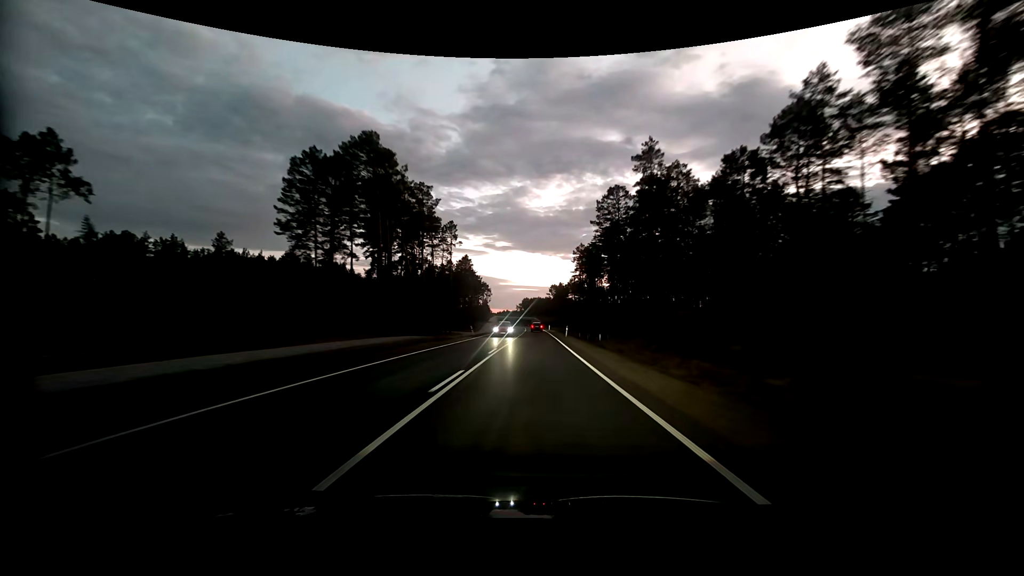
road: primary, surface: asphalt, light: Dusk
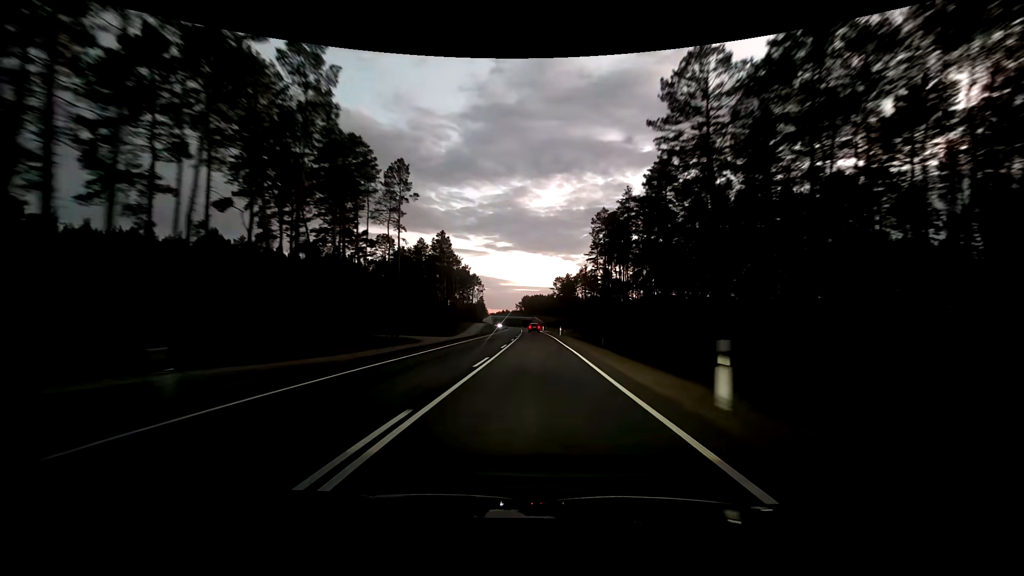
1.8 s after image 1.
(0.0, +42.4) m; 0°
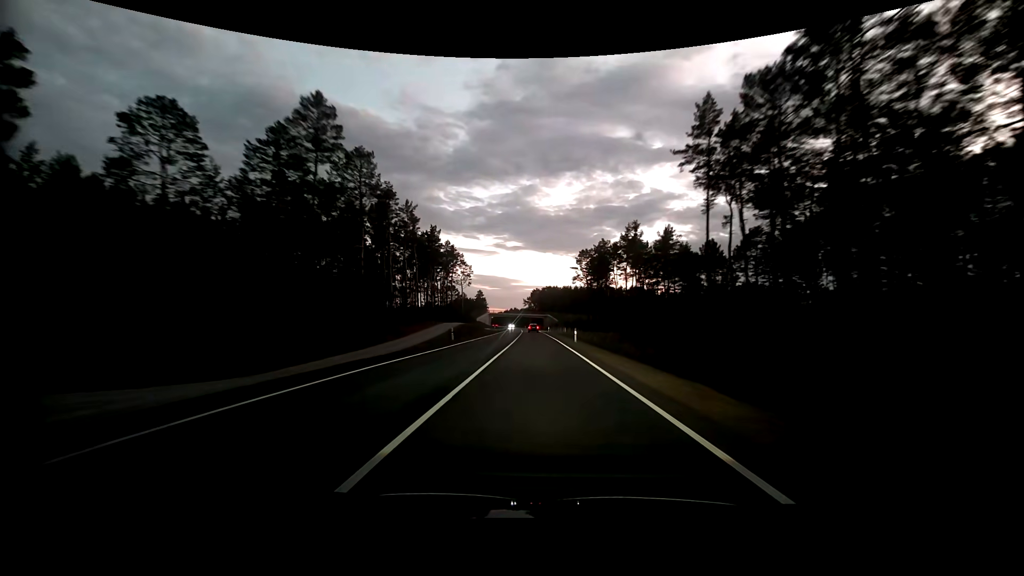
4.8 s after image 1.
(-0.6, +71.0) m; -1°
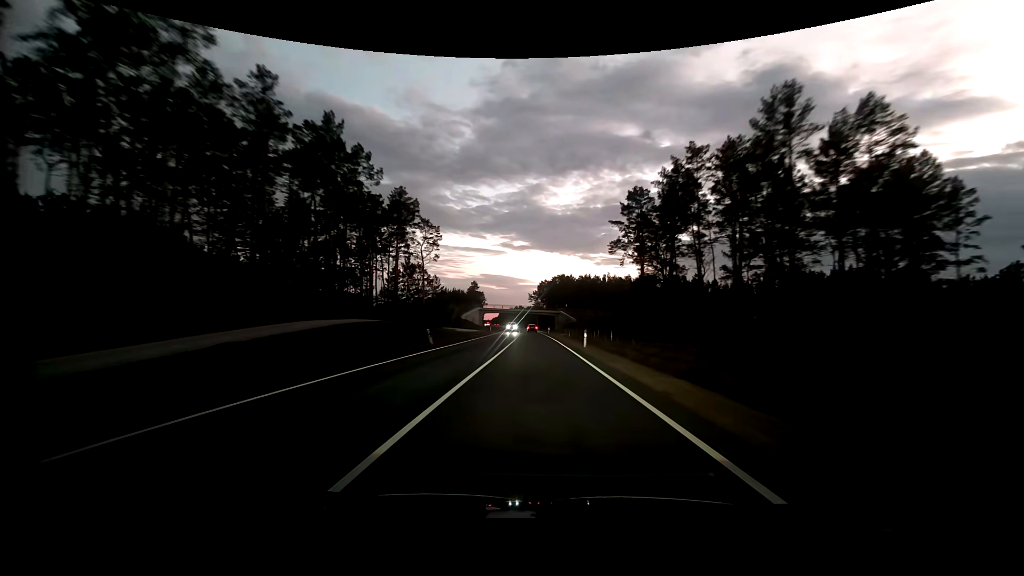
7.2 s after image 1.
(-0.6, +57.4) m; -1°
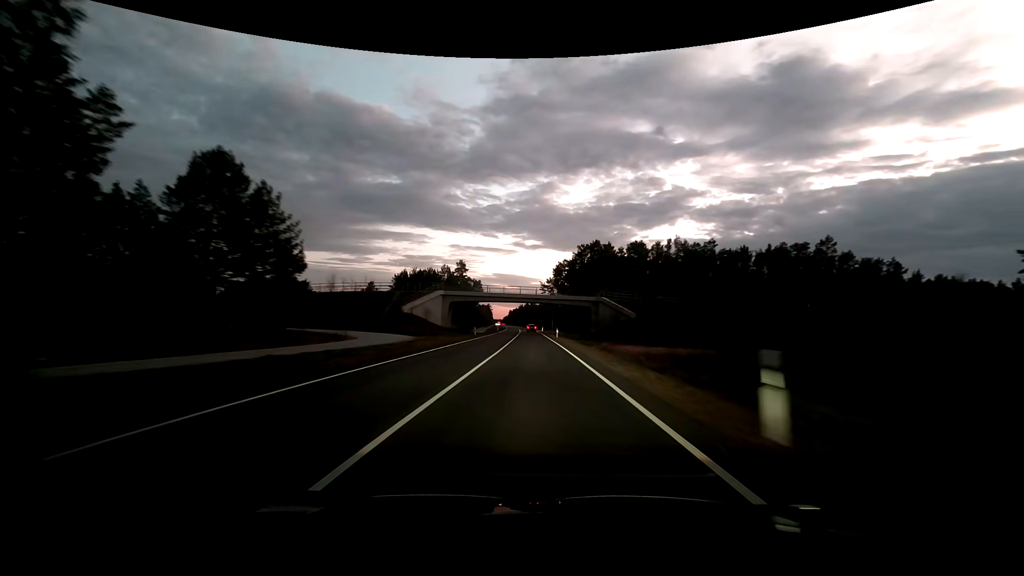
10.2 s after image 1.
(-1.2, +73.9) m; -2°
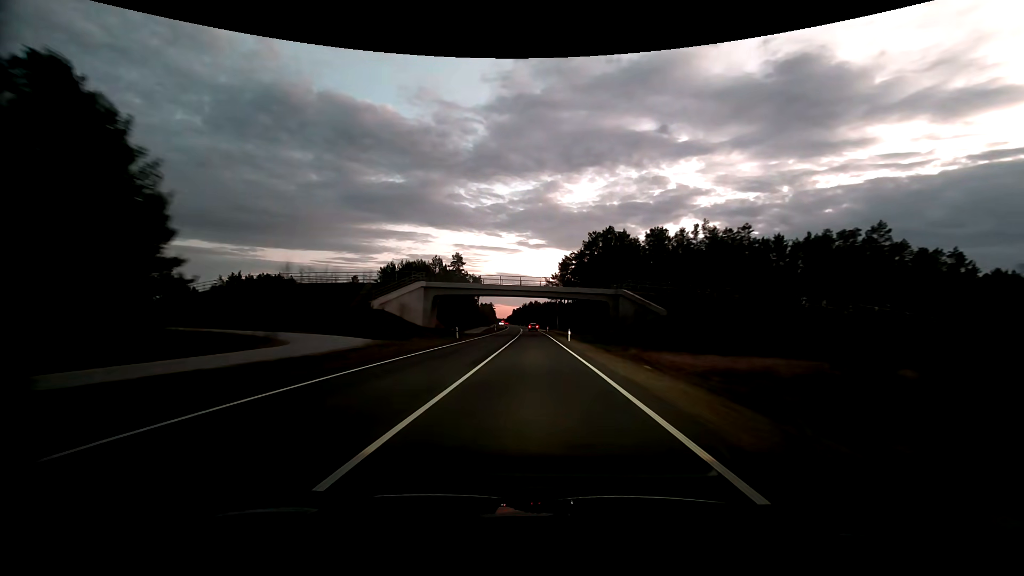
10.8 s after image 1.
(0.0, +15.1) m; 0°
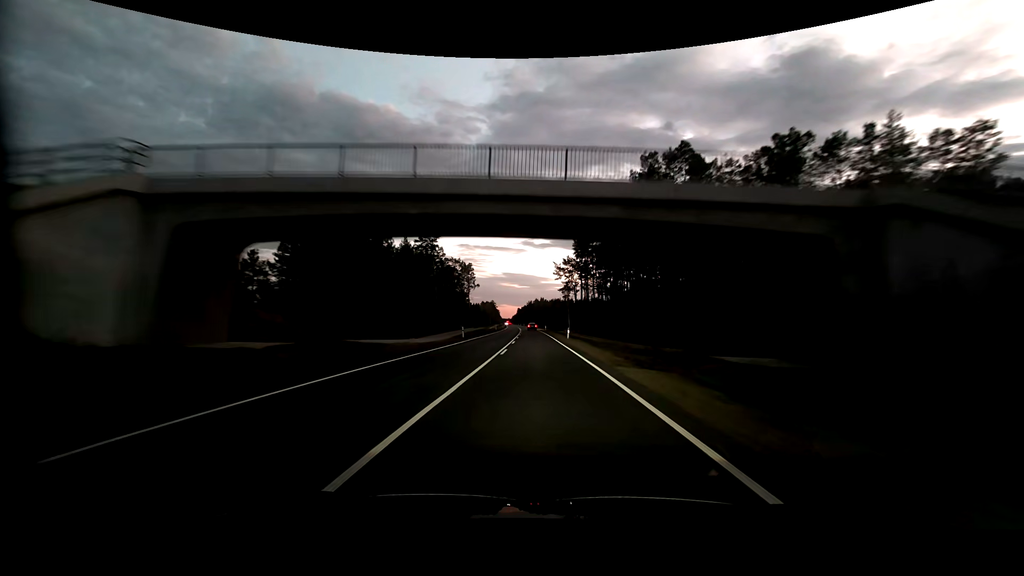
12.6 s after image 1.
(-0.3, +45.6) m; -1°
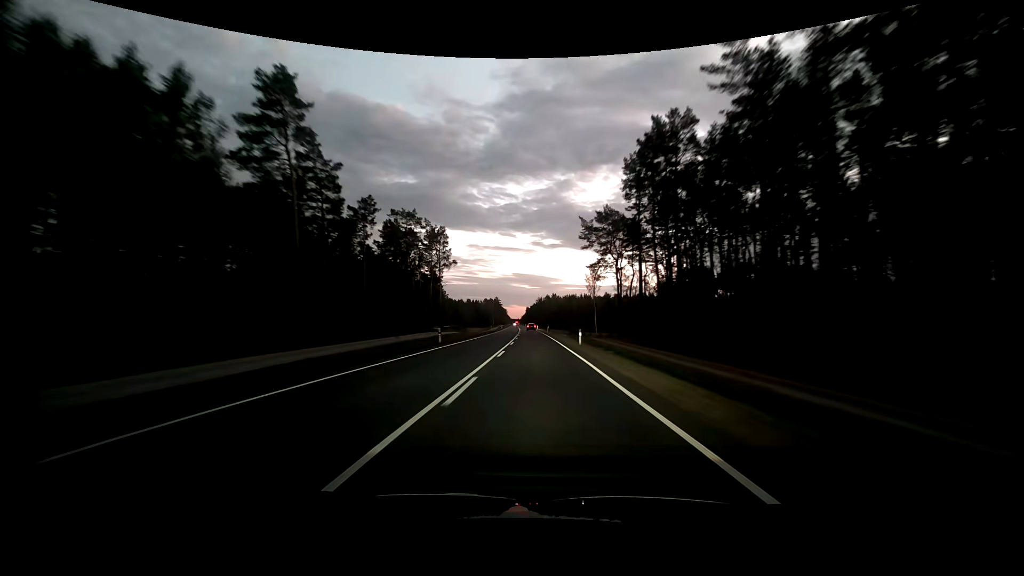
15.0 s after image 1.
(-0.6, +61.5) m; -1°
(0, +10) (0, +20) (0, +30) (0, +40) (0, +50) (0, +60) (0, +70) (-1, +80) (-1, +90) (-1, +100) m
